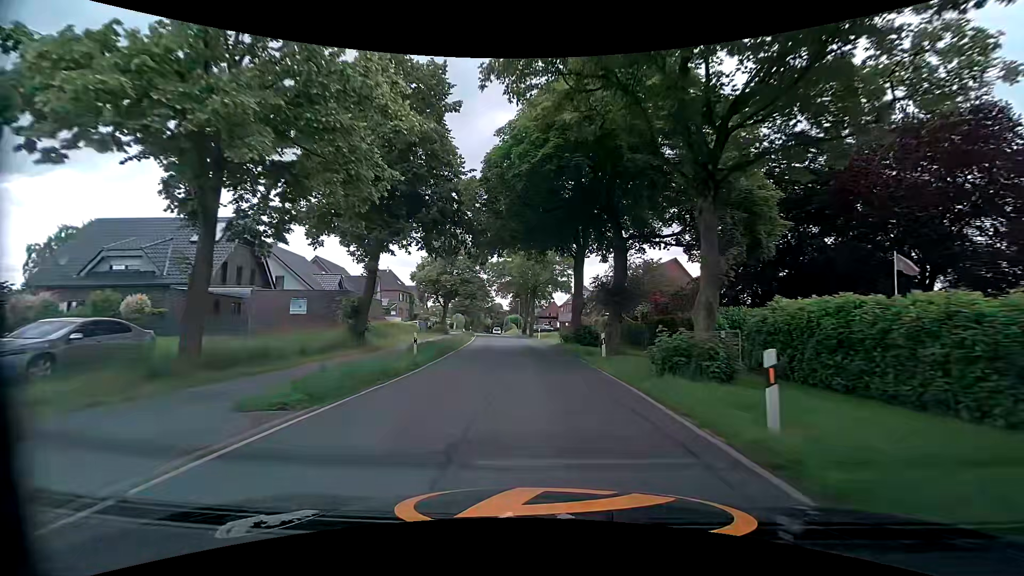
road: tertiary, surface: asphalt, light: Day
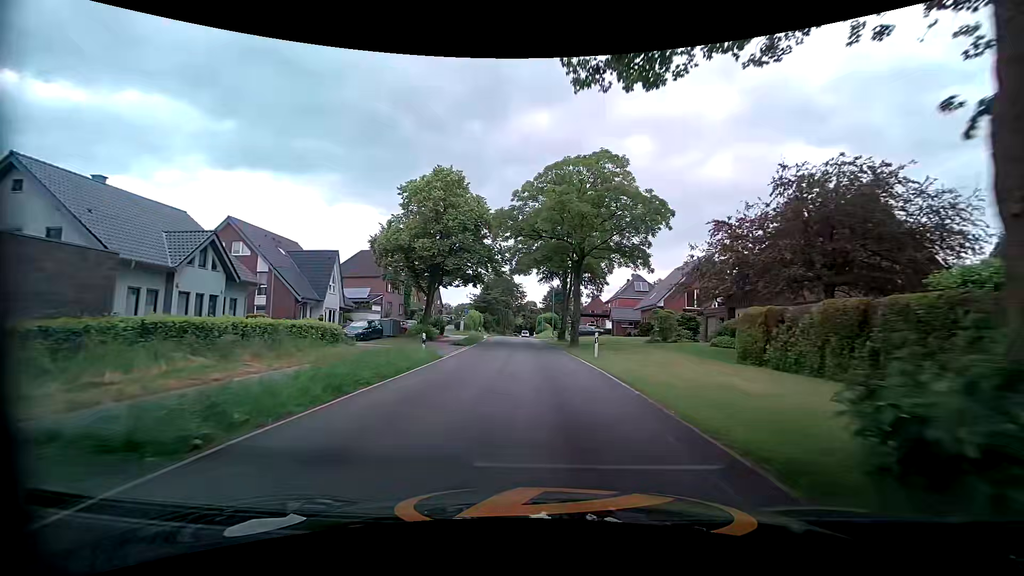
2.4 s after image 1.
(-1.1, +27.9) m; -3°
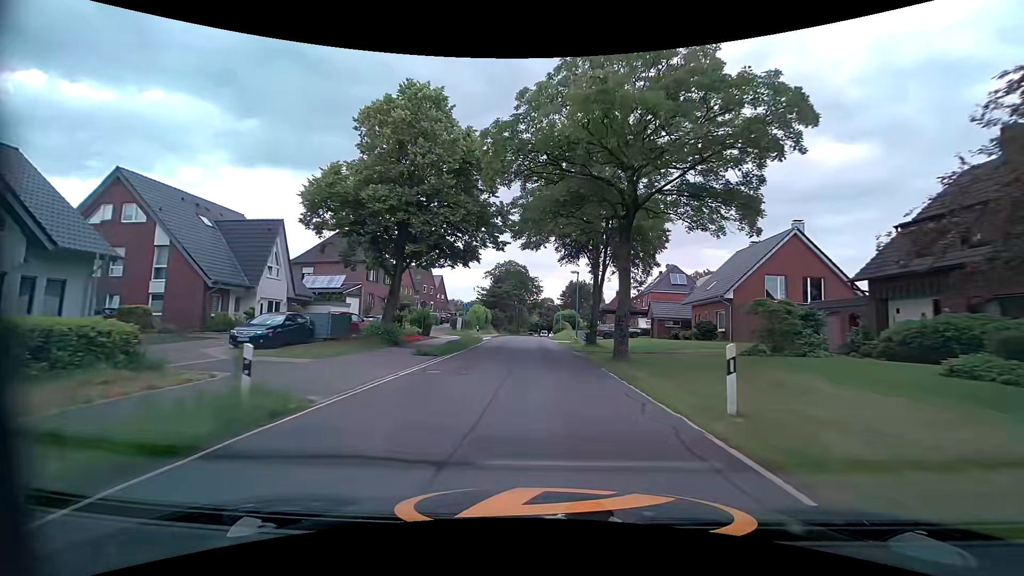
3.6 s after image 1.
(-0.6, +14.0) m; -3°
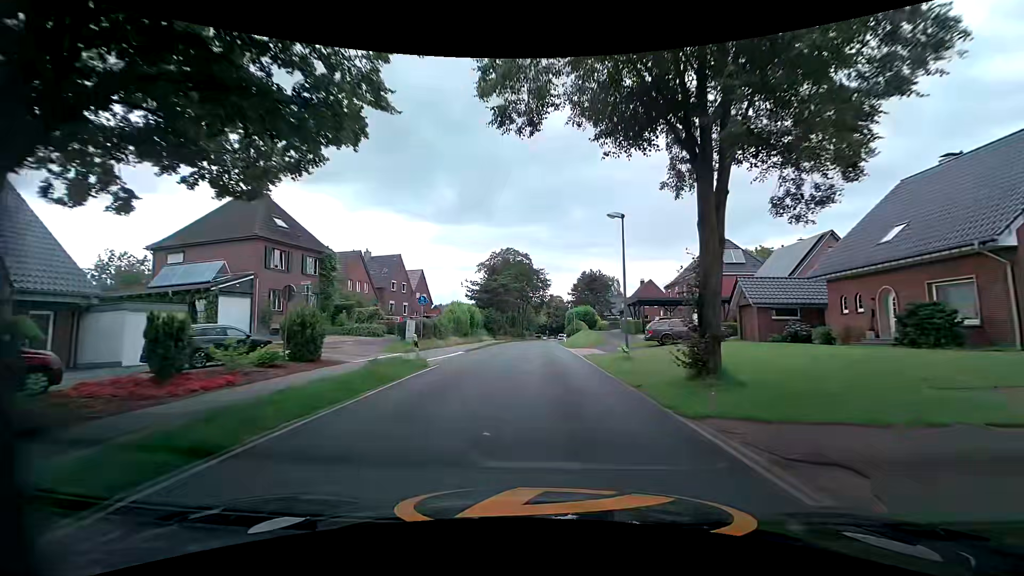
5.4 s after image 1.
(-0.1, +21.3) m; 0°
(0, +10) (0, +20) (0, +30) (0, +40) (0, +50) (0, +60) (0, +70) (0, +80) (+1, +90) (+1, +100) m
